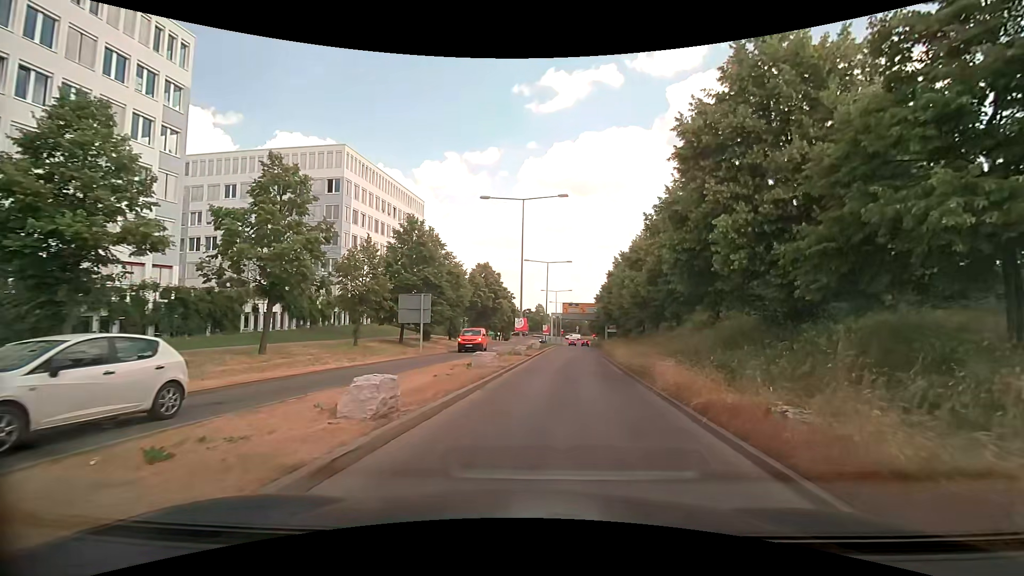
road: tertiary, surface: asphalt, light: Day
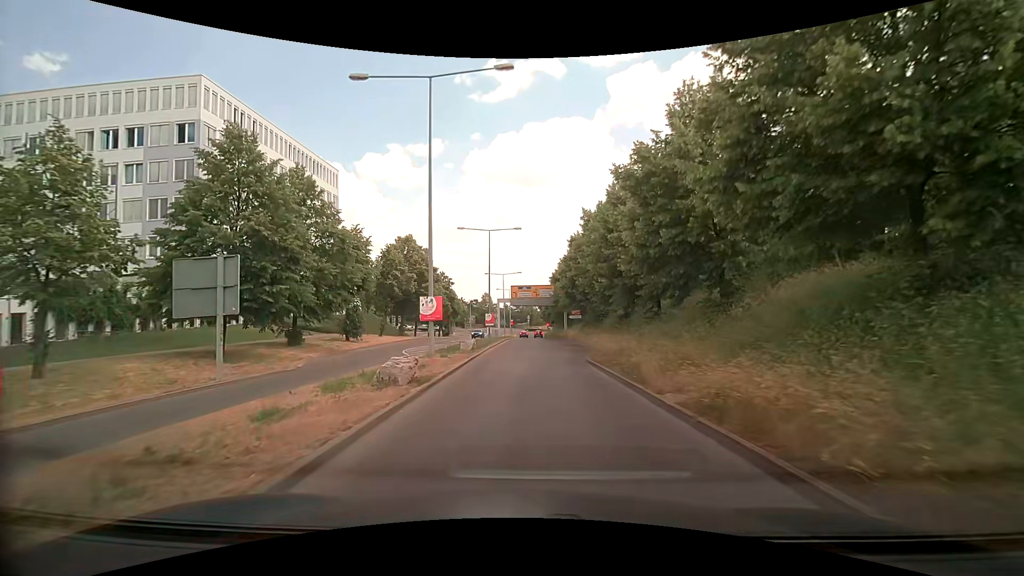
(+1.2, +17.5) m; +6°
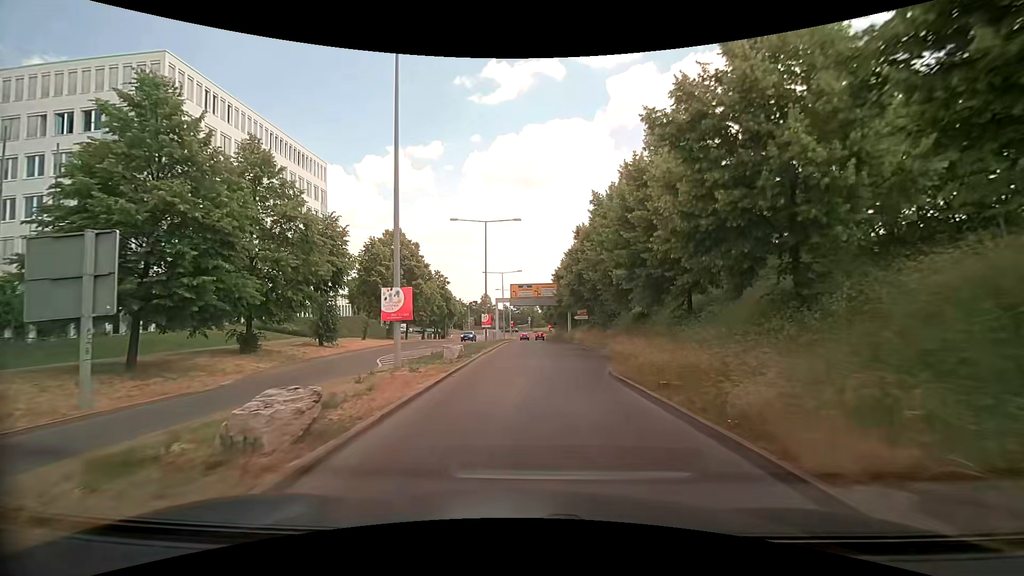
(0.0, +5.2) m; -1°
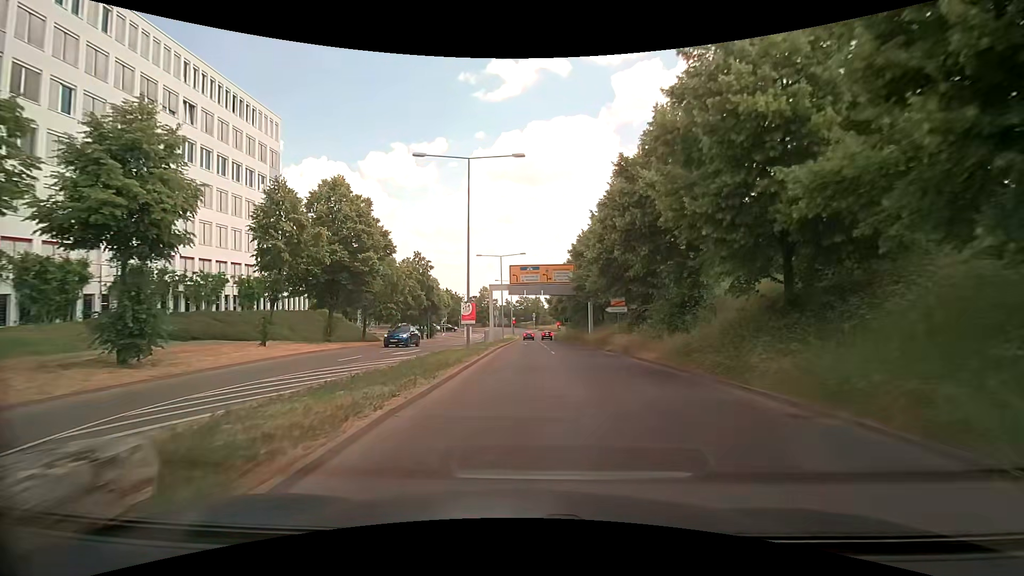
(+0.1, +17.2) m; +1°
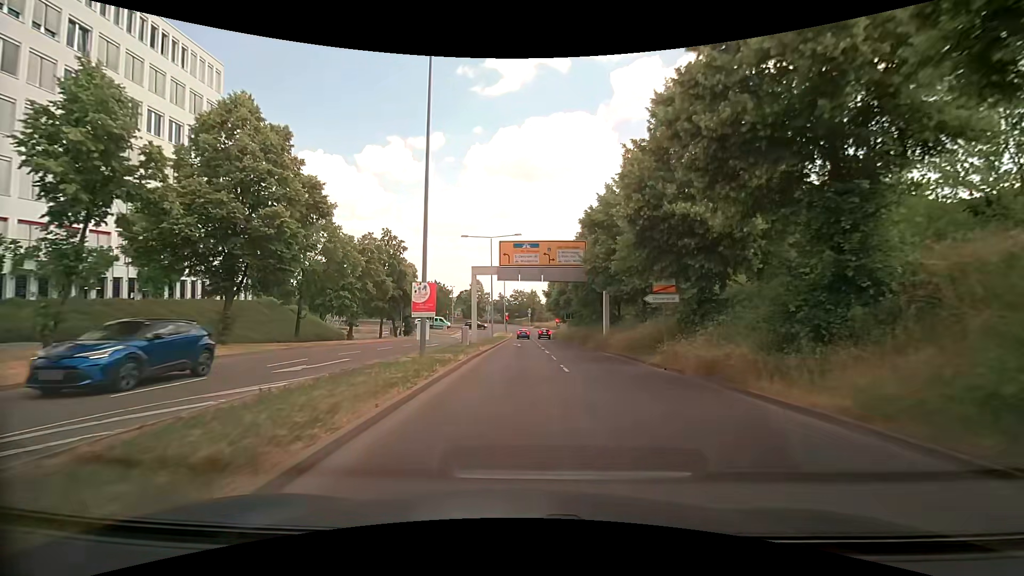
(-0.1, +11.5) m; -1°
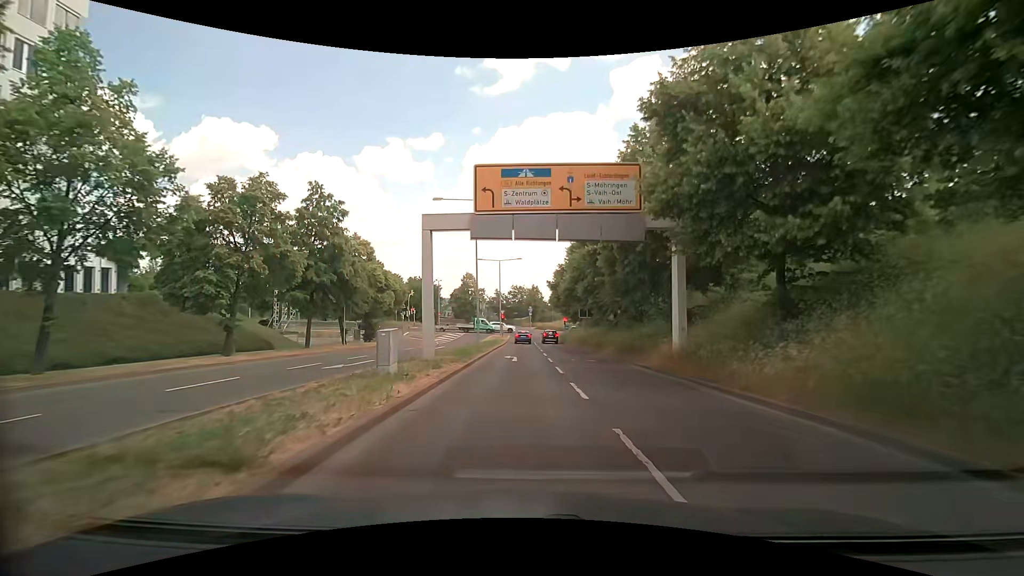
(+0.2, +16.5) m; +1°
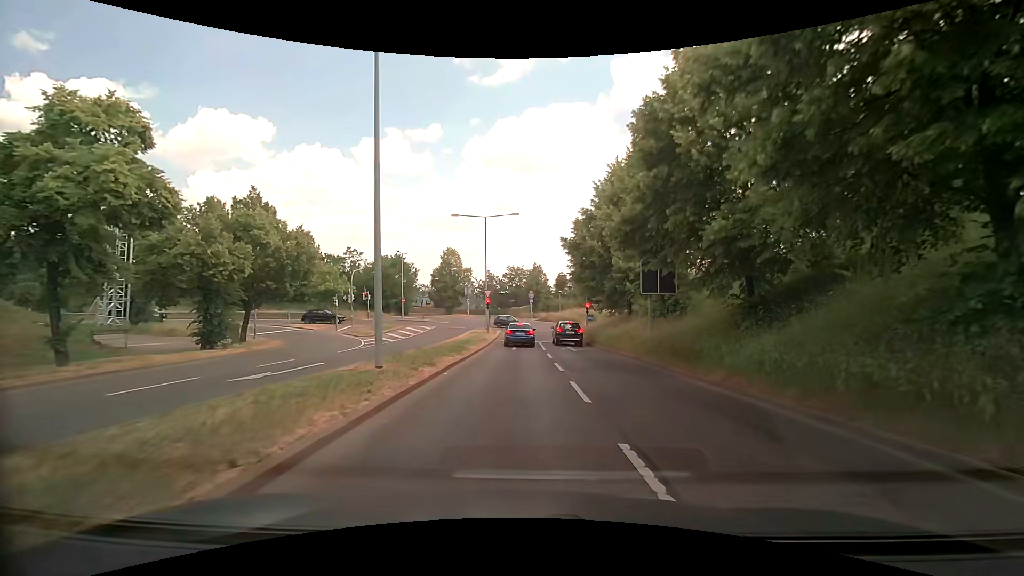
(-0.4, +25.1) m; -1°
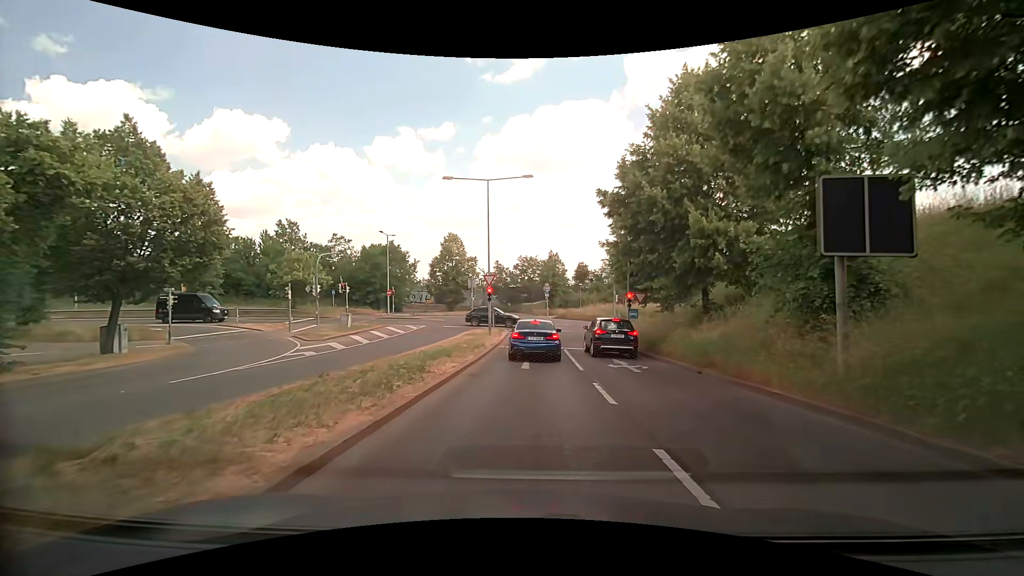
(0.0, +12.0) m; 0°
